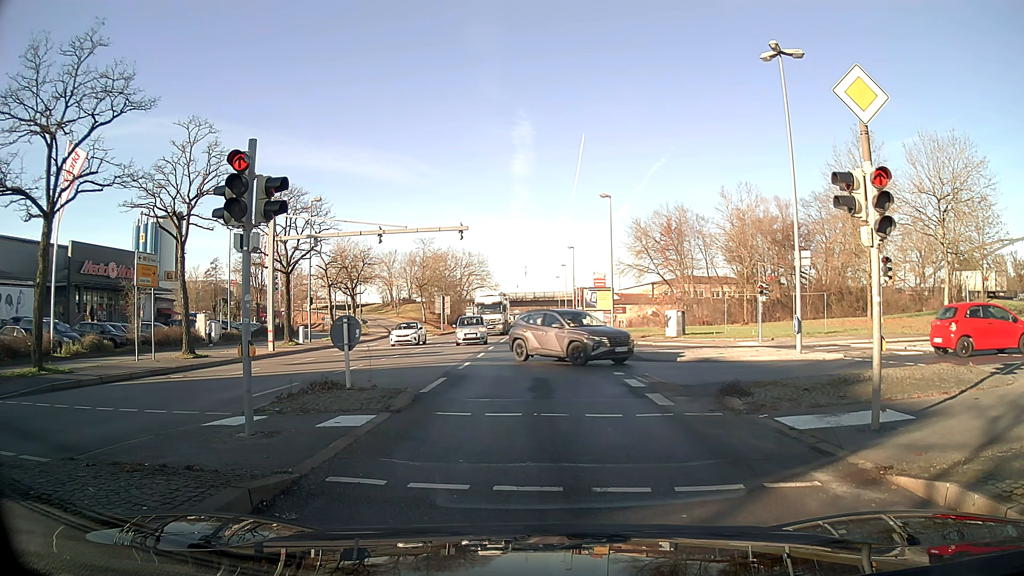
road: primary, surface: asphalt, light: Day
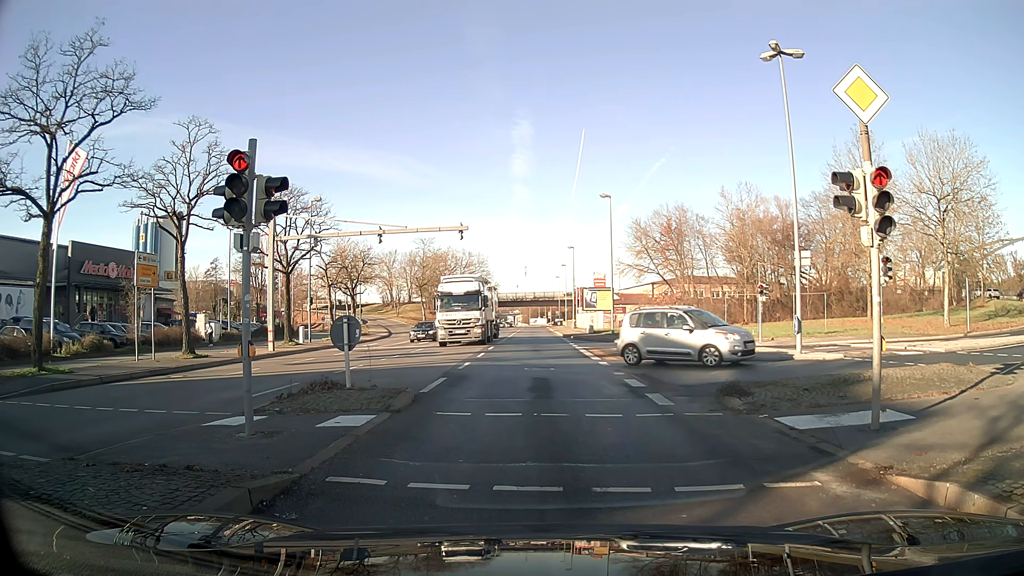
(0.0, 0.0) m; 0°
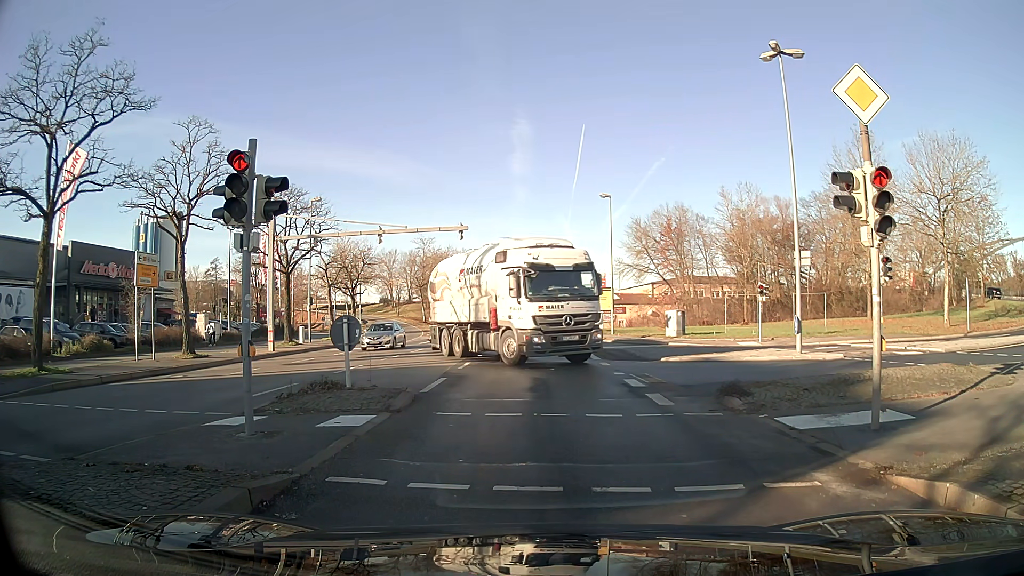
(0.0, 0.0) m; 0°
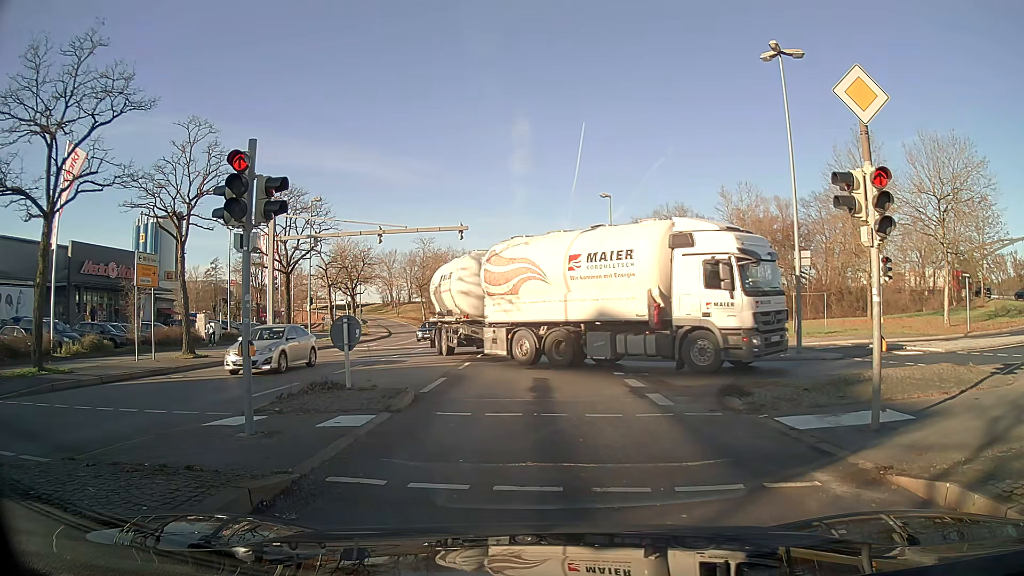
(0.0, 0.0) m; 0°
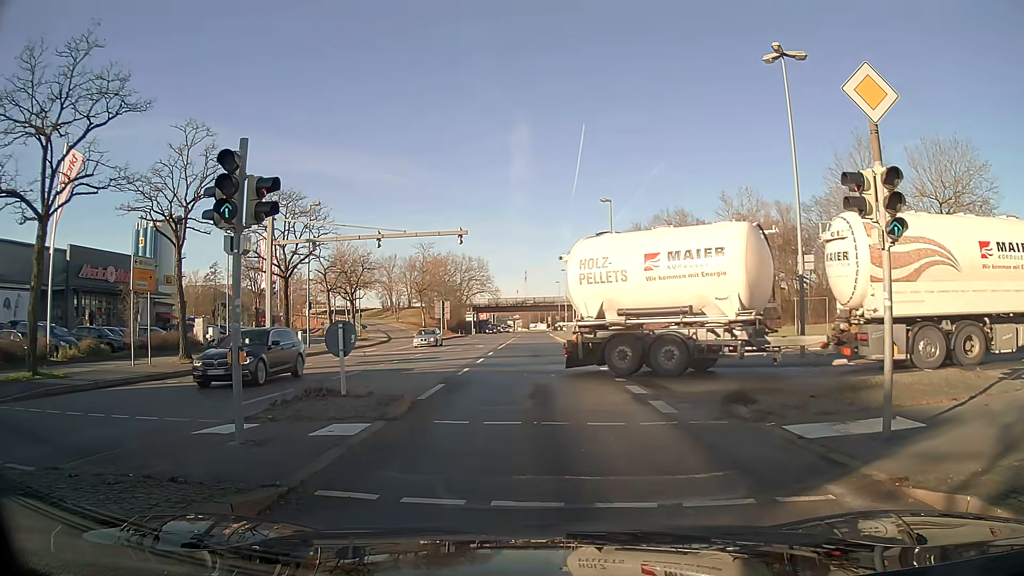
(0.0, +0.3) m; 0°
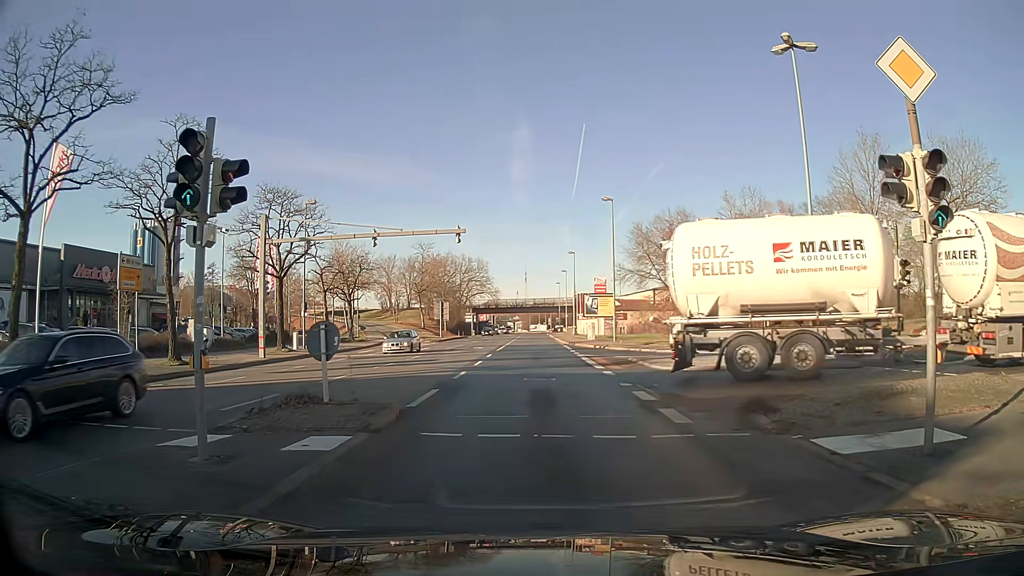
(0.0, +1.1) m; 0°
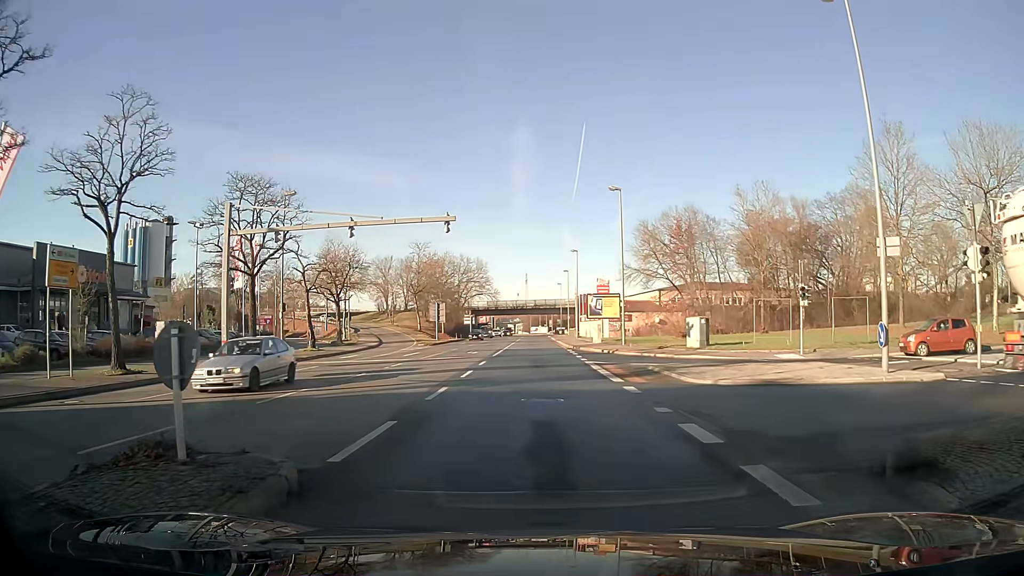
(0.0, +4.8) m; 0°
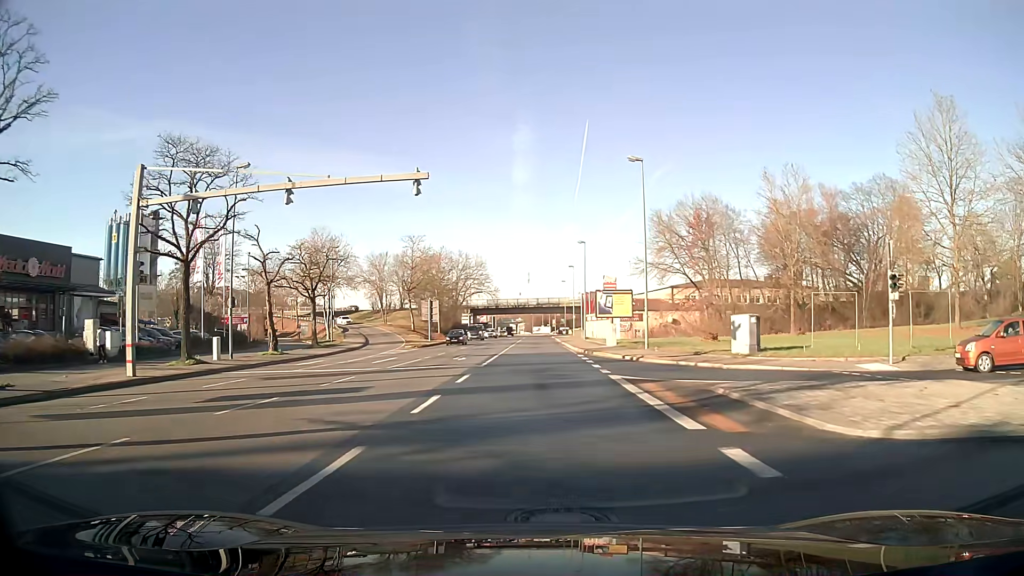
(0.0, +8.3) m; 0°
